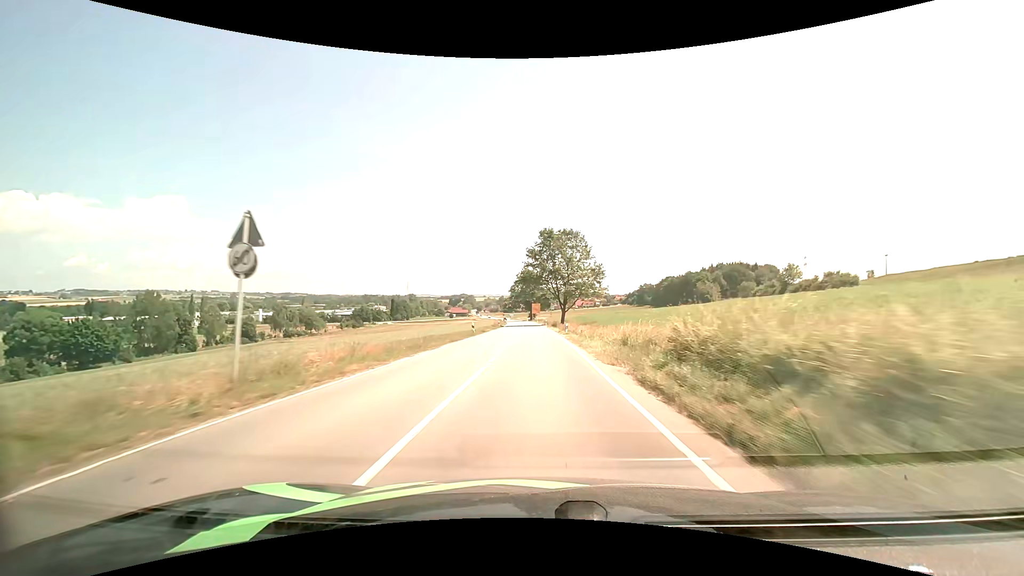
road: secondary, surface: asphalt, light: Day
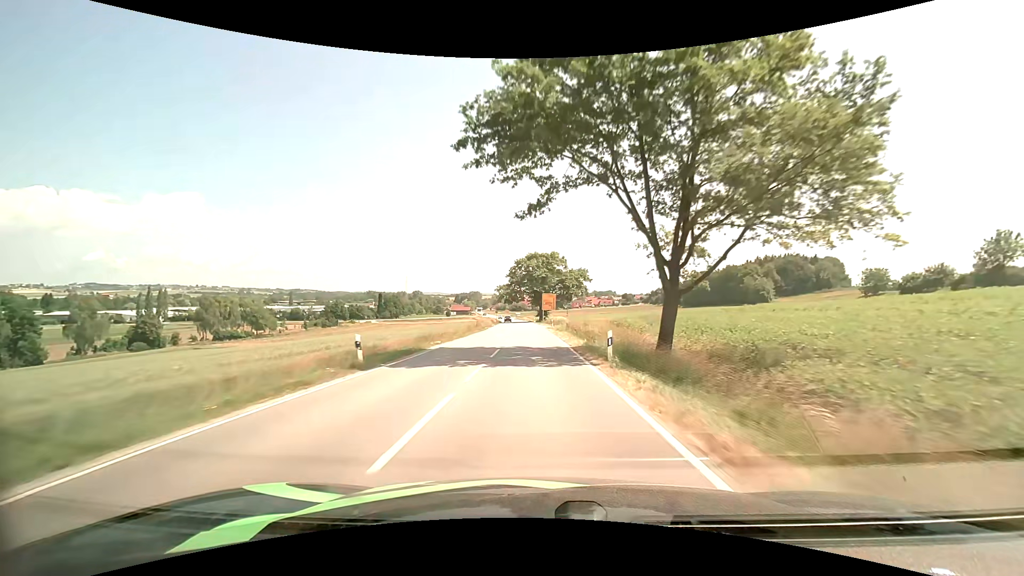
(-0.5, +64.2) m; -1°
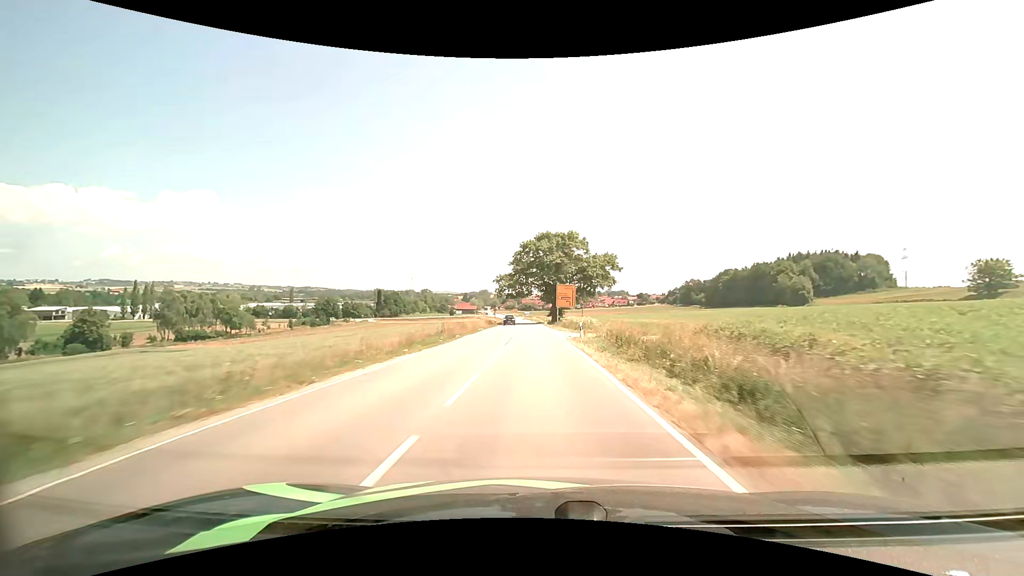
(-0.4, +26.7) m; -1°
(0, +10) (0, +20) (0, +30) (0, +40) (0, +50) (-1, +60) (-1, +70) (-1, +80) (-2, +90) (-2, +100) m
